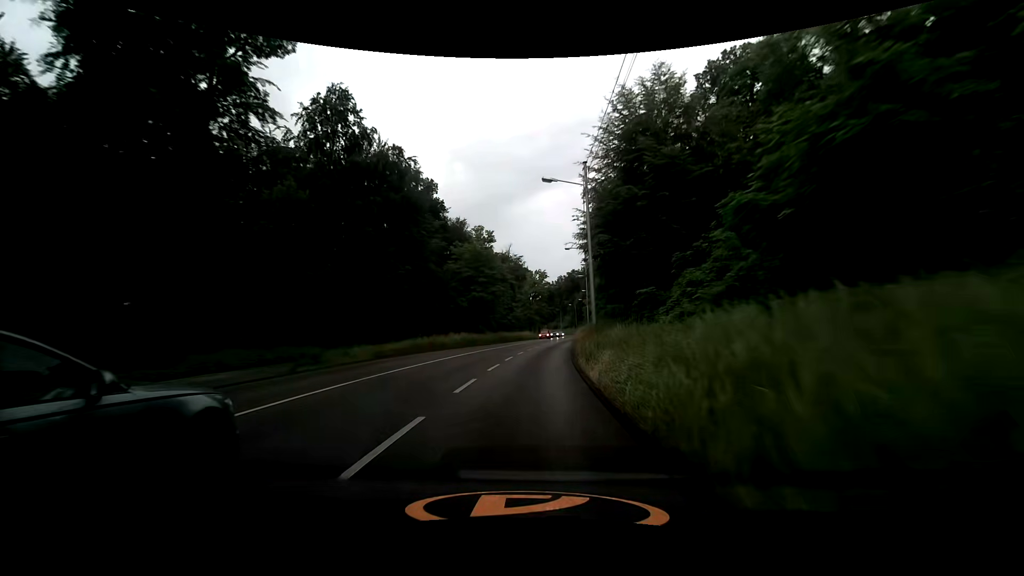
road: secondary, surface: asphalt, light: Day
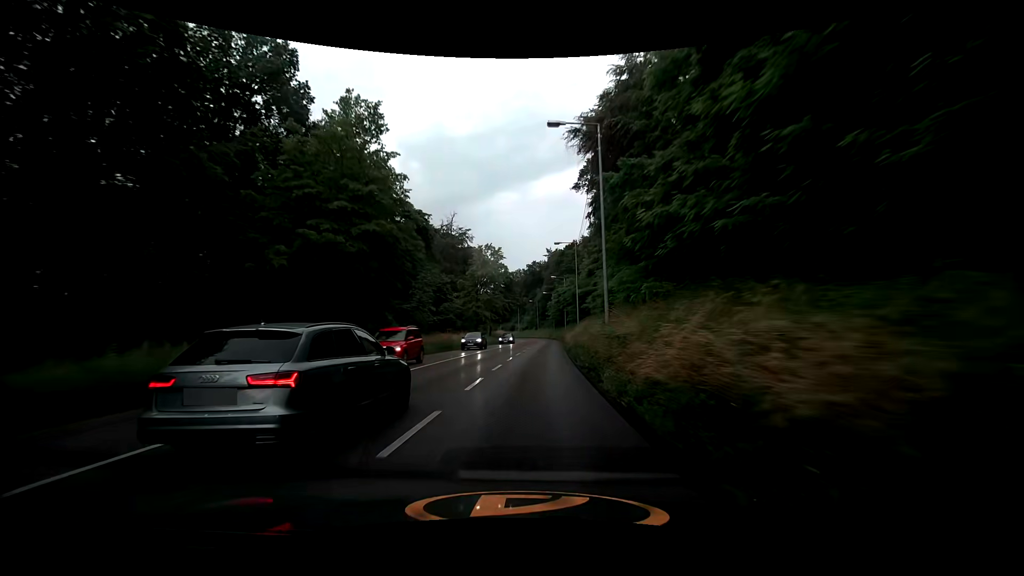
(+1.6, +36.0) m; +5°
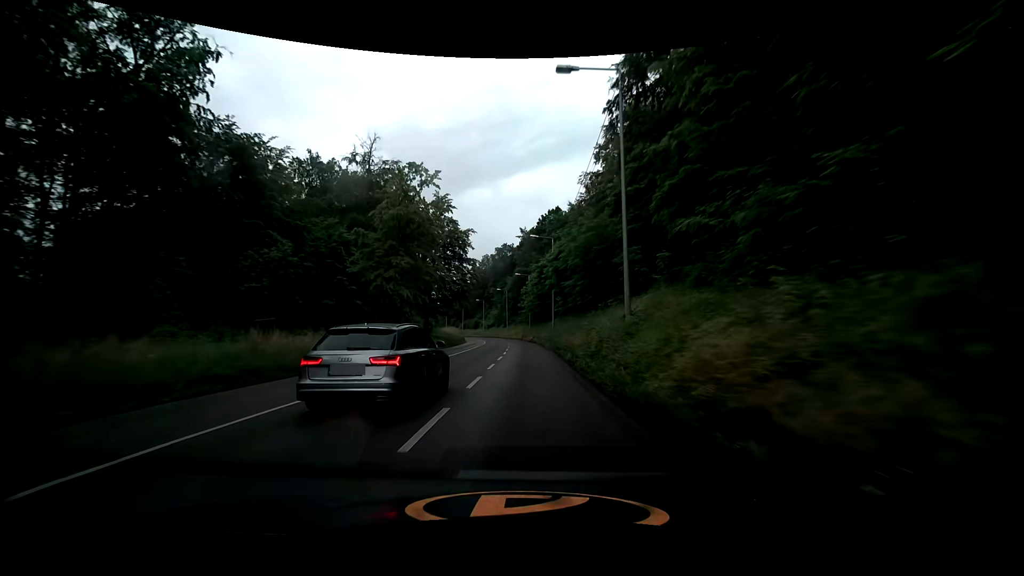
(+1.2, +36.7) m; +3°
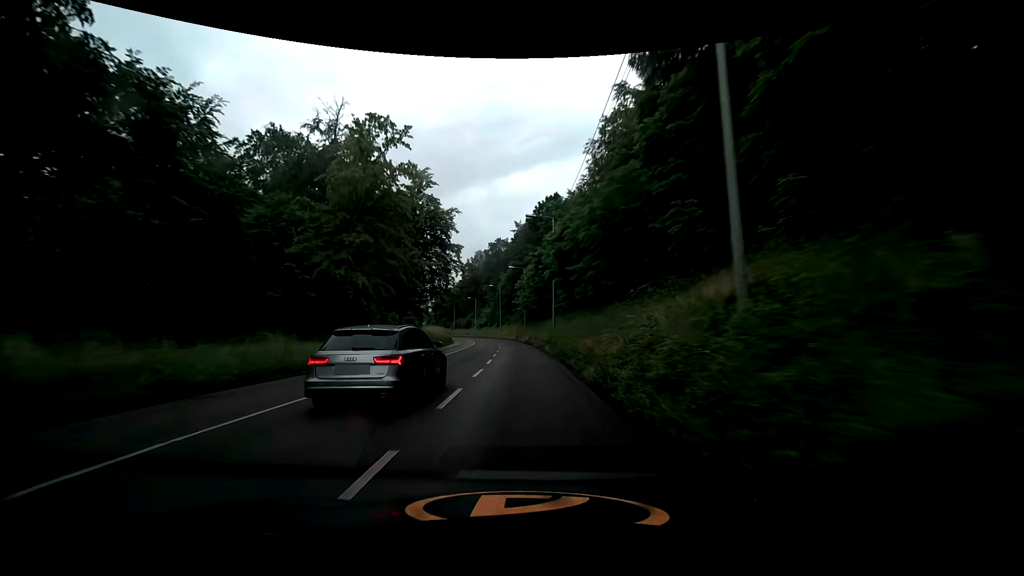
(+0.2, +9.2) m; +1°
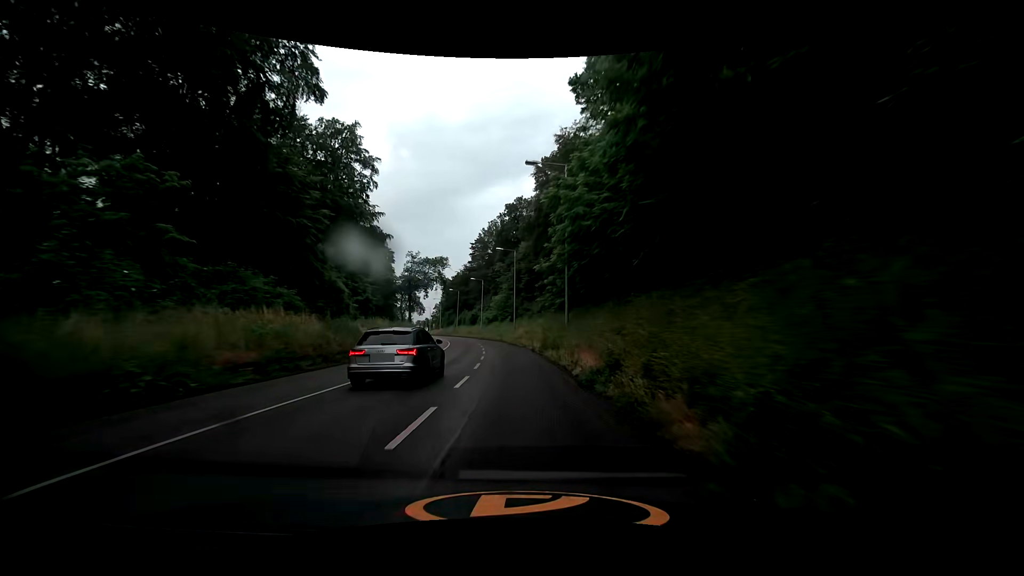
(-0.7, +46.3) m; -3°
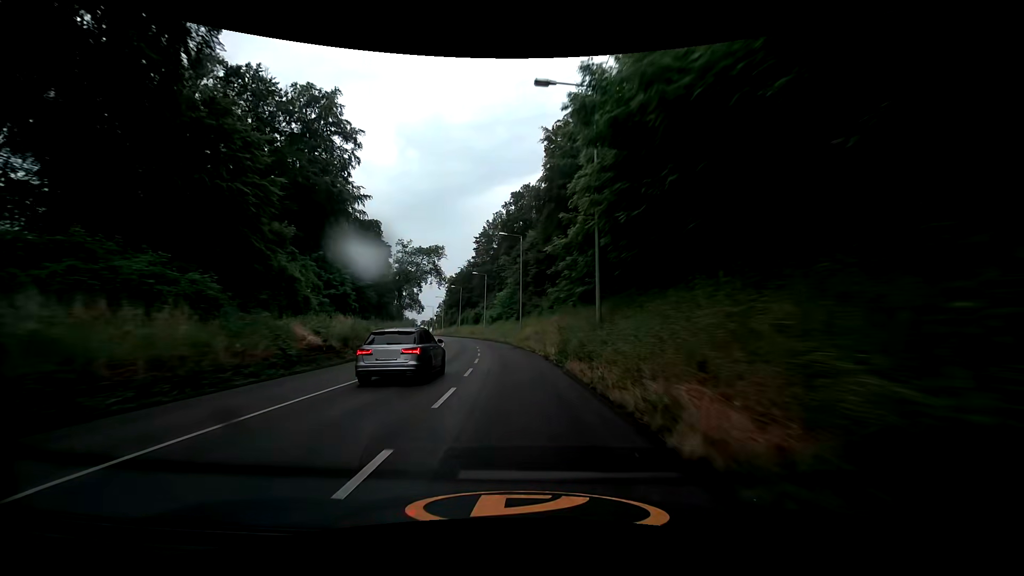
(0.0, +9.3) m; 0°
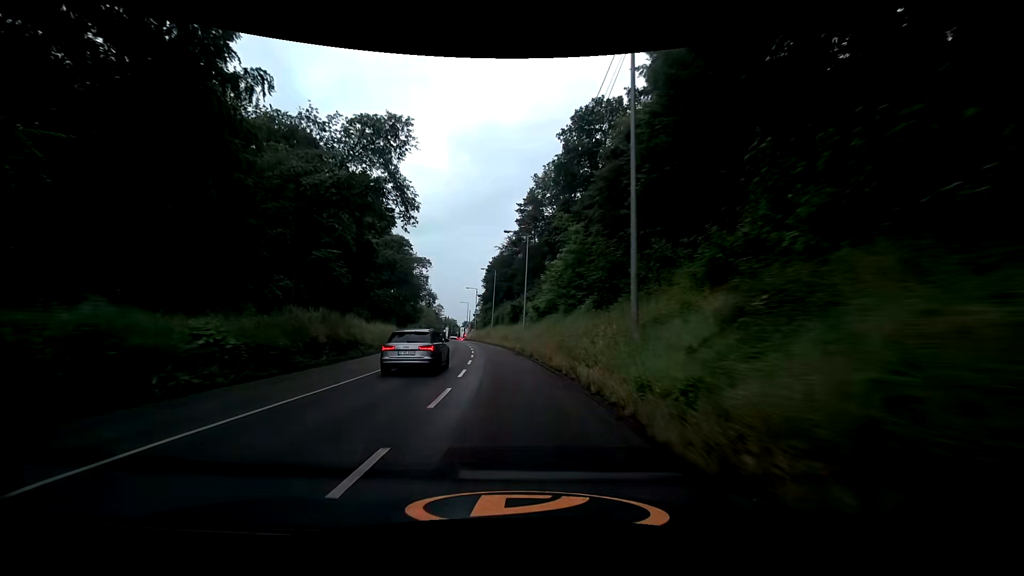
(-1.7, +37.0) m; -5°
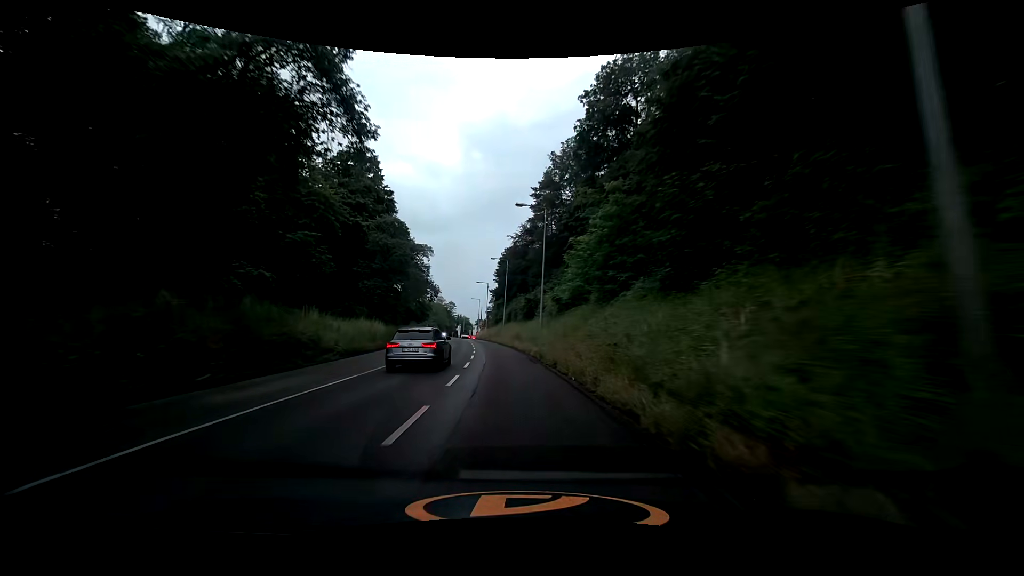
(-0.2, +9.4) m; -3°
(0, +10) (-1, +20) (-1, +30) (-2, +40) (-4, +50) (-5, +60) (-6, +70) (-8, +80) (-9, +89) (-11, +99) m
